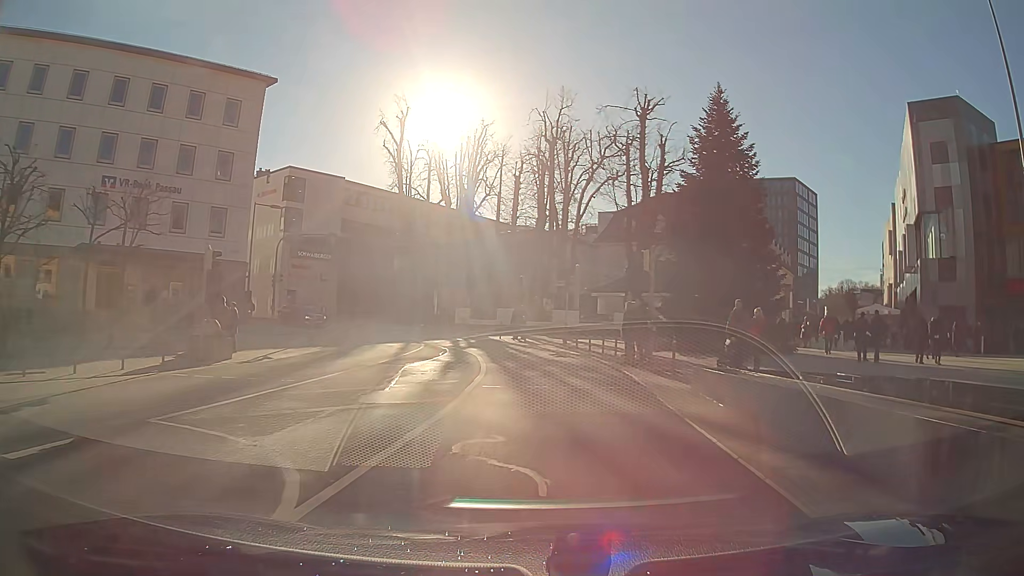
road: primary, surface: asphalt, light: Day
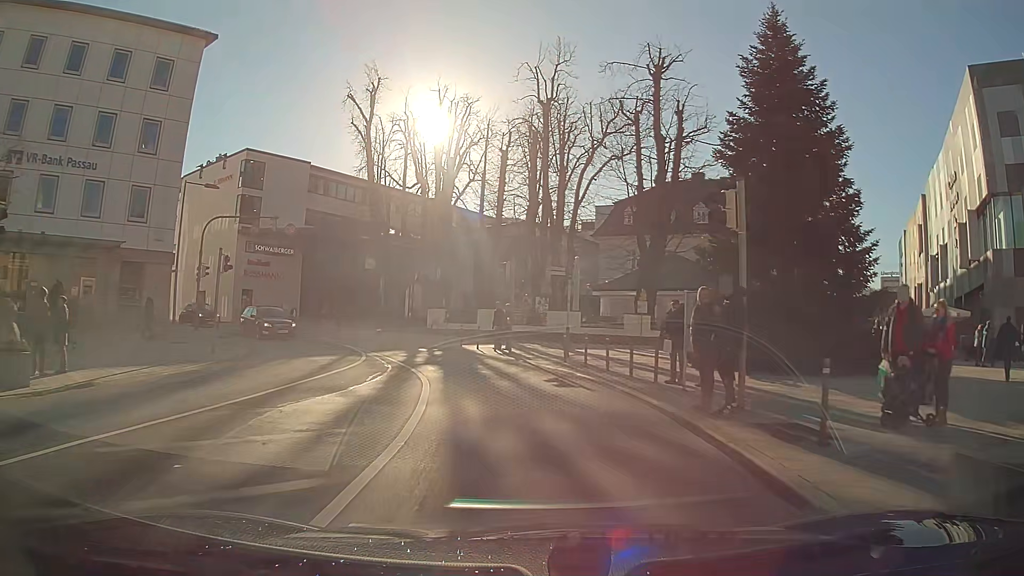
(+0.1, +9.2) m; 0°
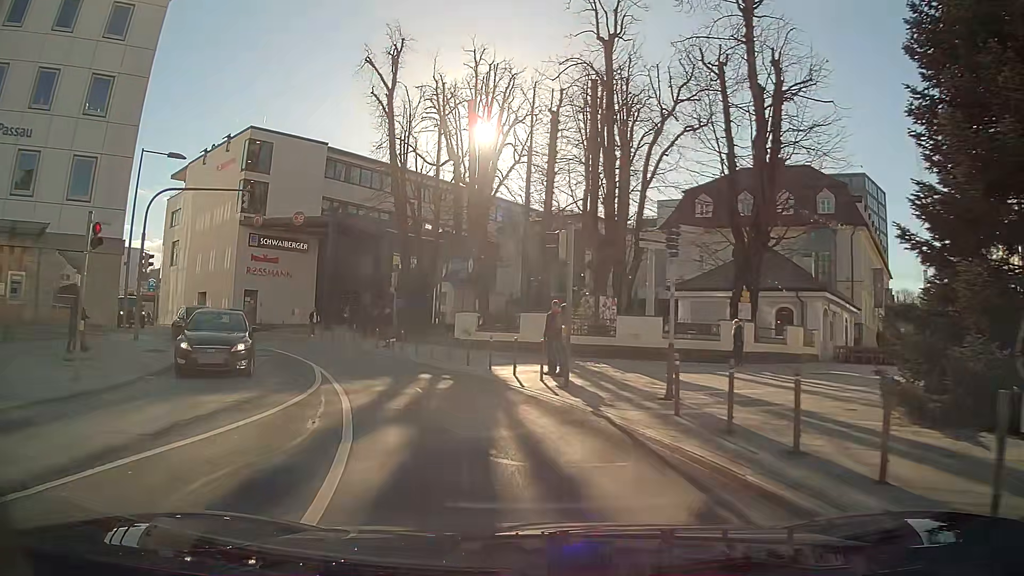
(-0.5, +9.7) m; -7°
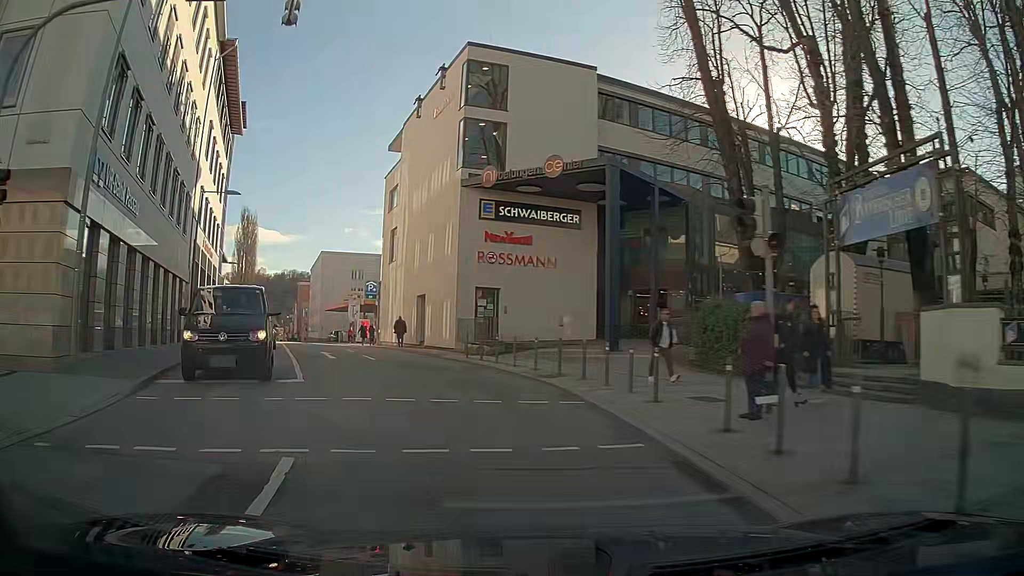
(-4.4, +18.9) m; -27°
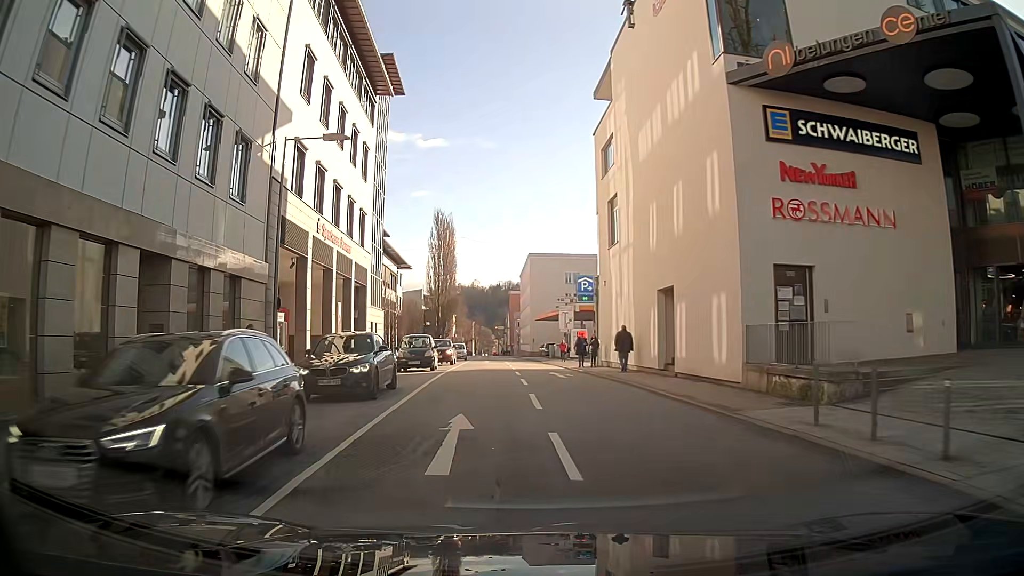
(-2.5, +14.8) m; -16°
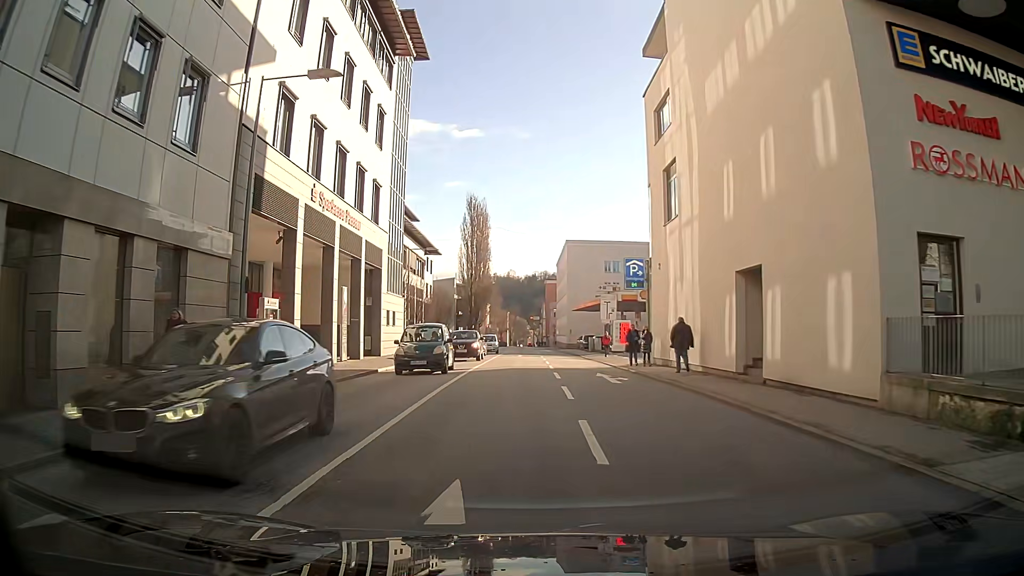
(-0.1, +5.4) m; -2°
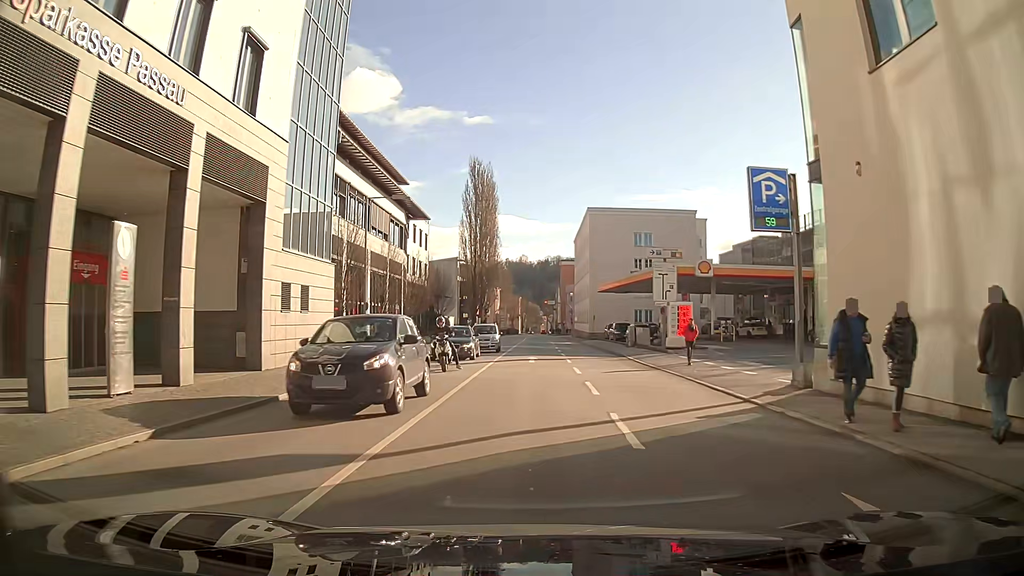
(0.0, +17.5) m; -1°
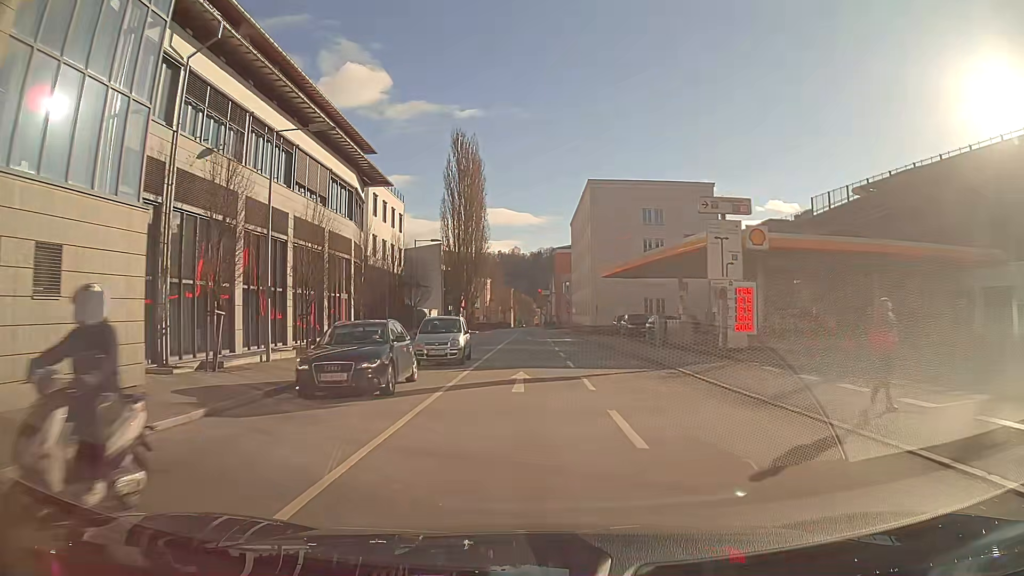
(-0.1, +12.3) m; 0°
